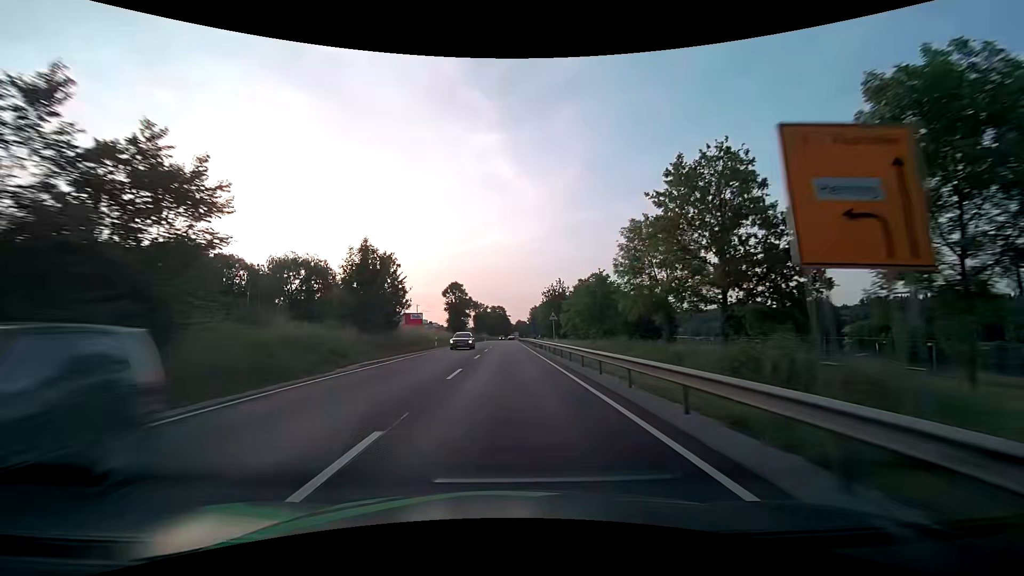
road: primary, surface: asphalt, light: Day
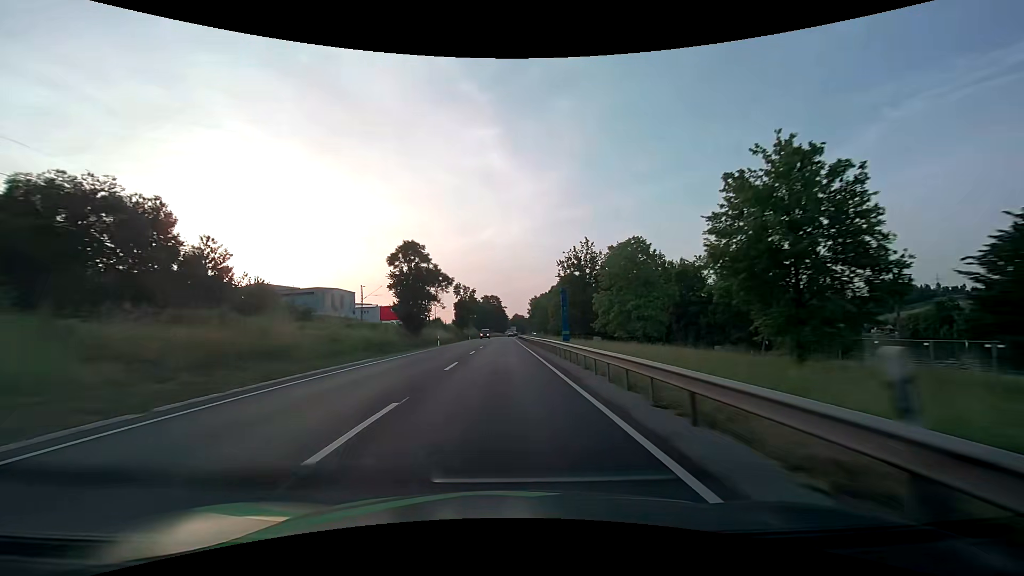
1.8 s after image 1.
(+0.2, +45.6) m; 0°
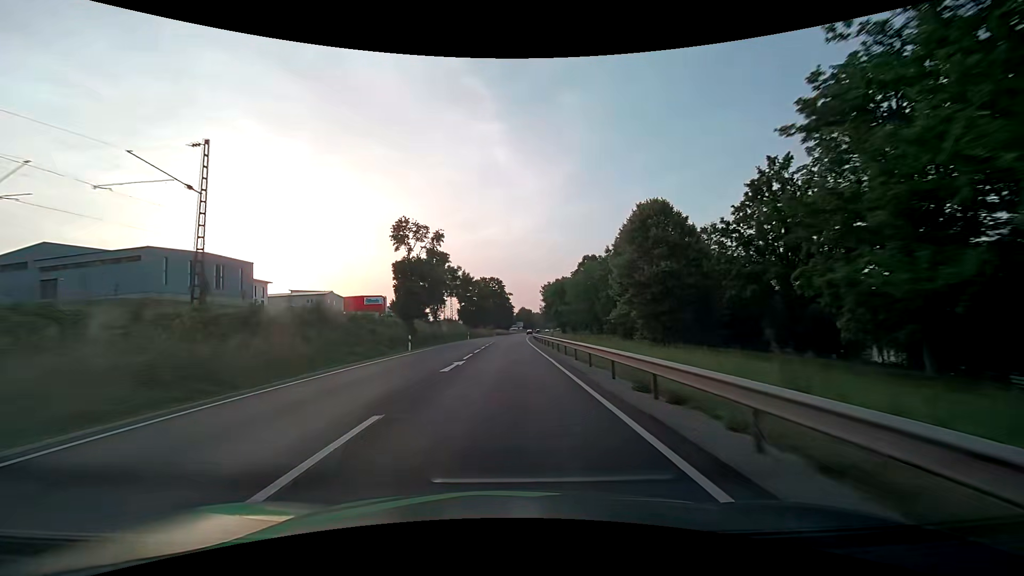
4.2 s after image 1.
(-0.1, +62.0) m; 0°
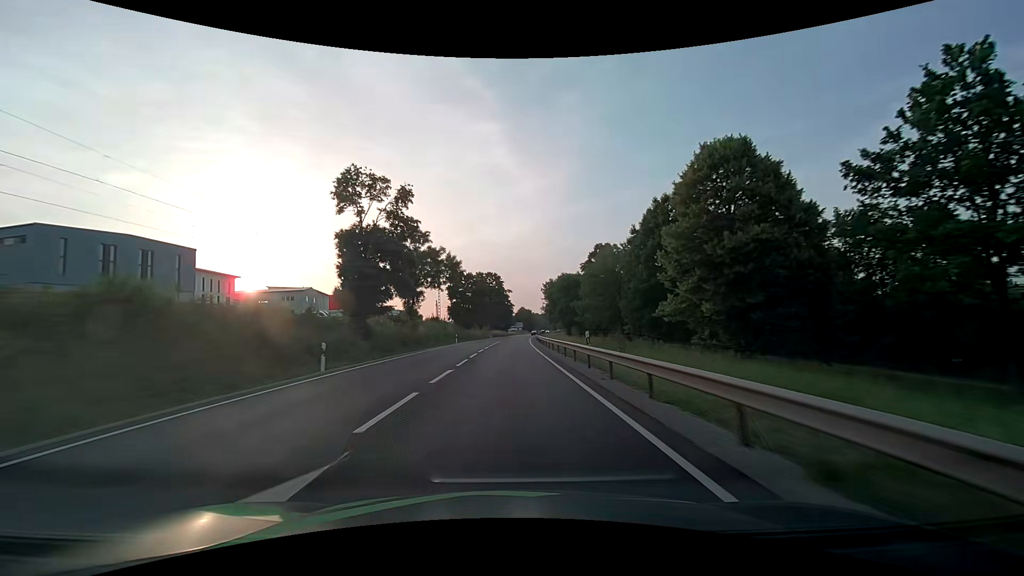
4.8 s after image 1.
(0.0, +15.6) m; 0°
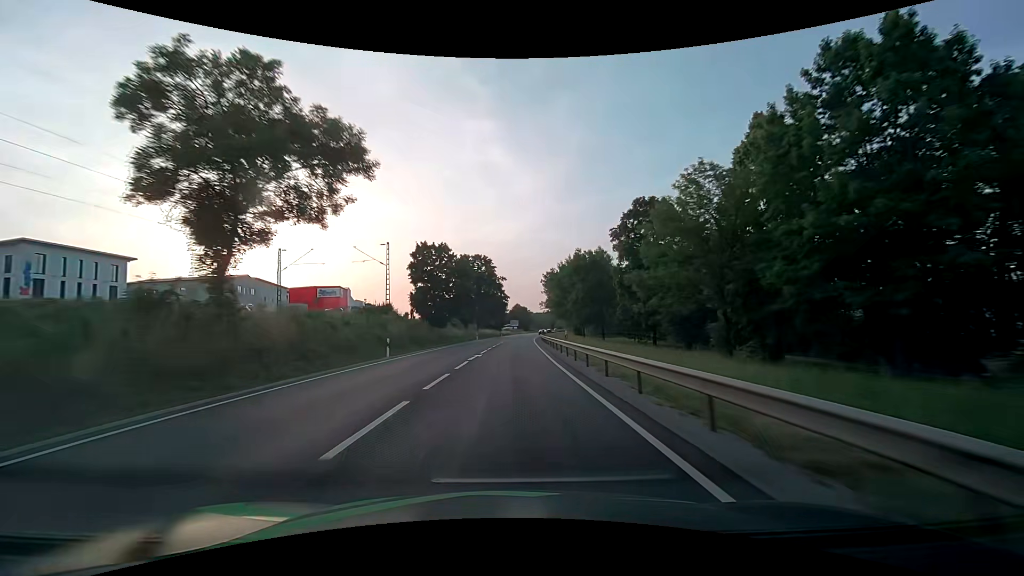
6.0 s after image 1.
(0.0, +31.3) m; 0°
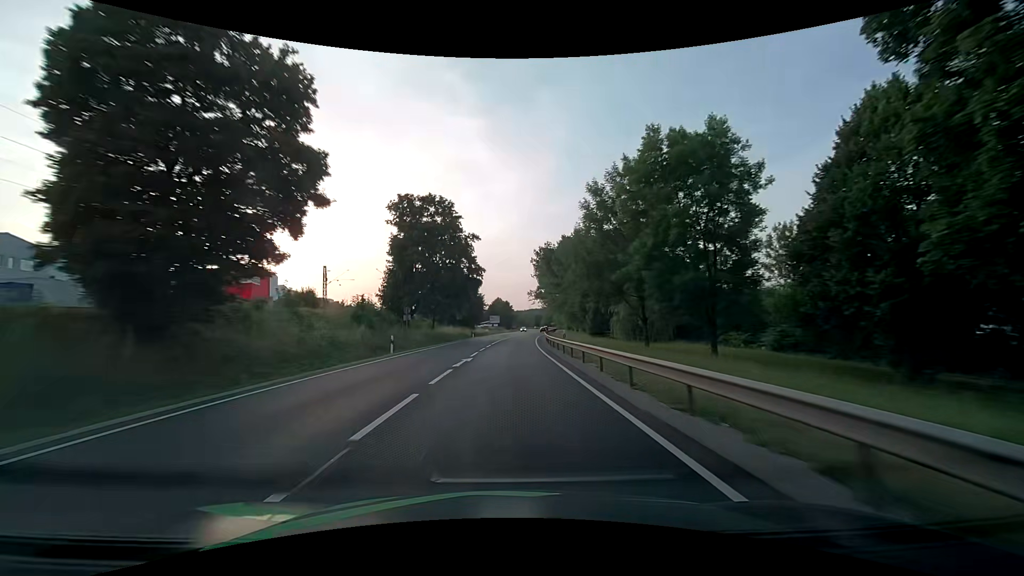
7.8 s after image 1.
(+1.0, +47.2) m; +2°
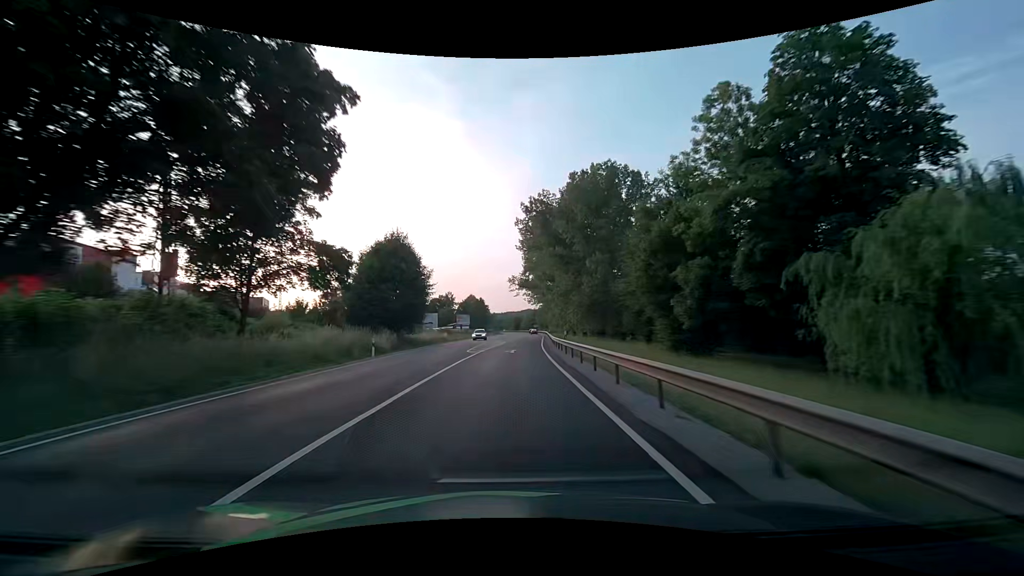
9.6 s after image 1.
(+1.1, +47.4) m; +3°
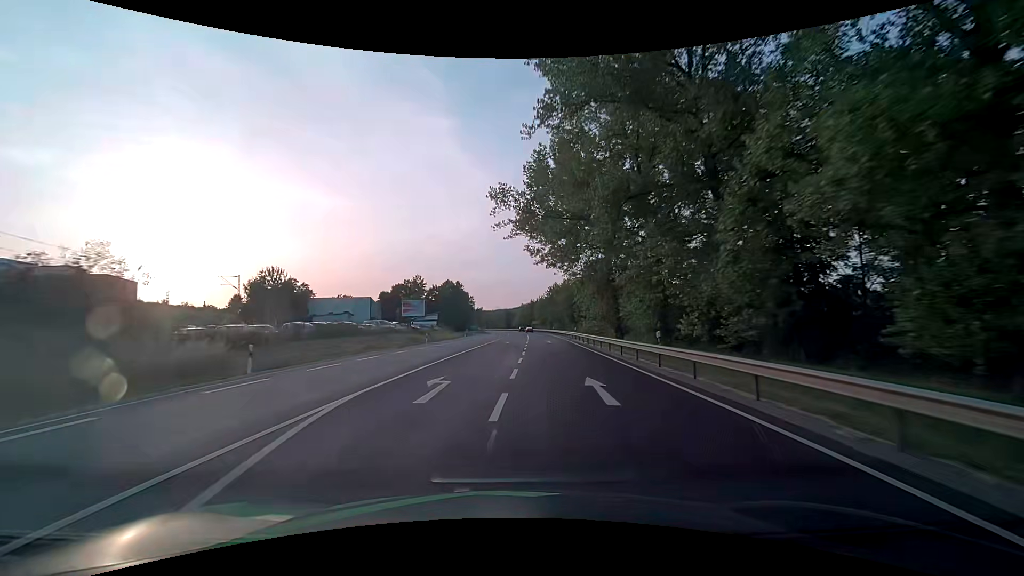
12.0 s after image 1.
(+1.2, +63.1) m; +1°
(0, +10) (0, +20) (0, +30) (0, +40) (0, +50) (0, +60) (+1, +70) (+1, +80) (+1, +90) (+1, +100) m
